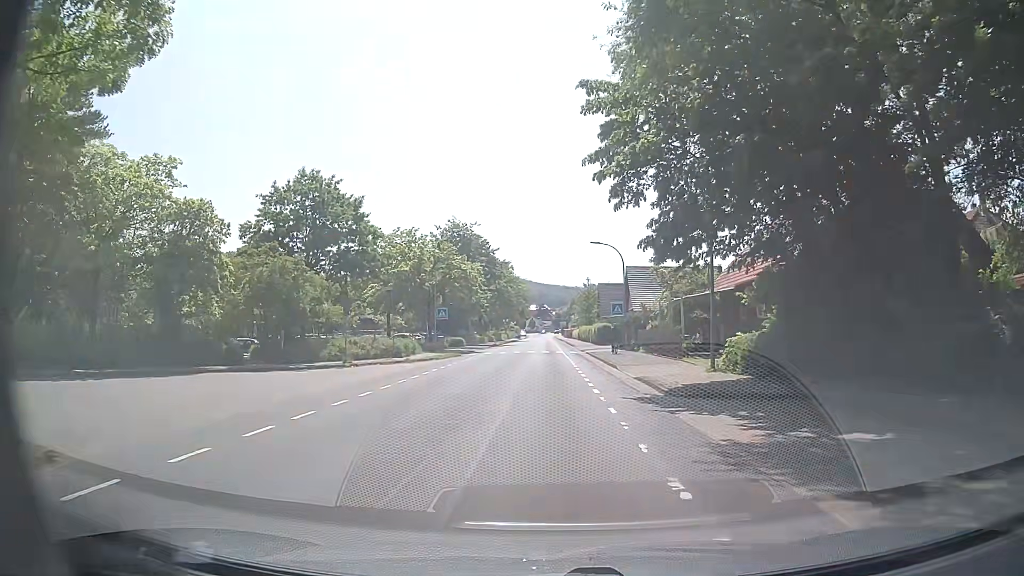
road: unclassified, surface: asphalt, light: Day
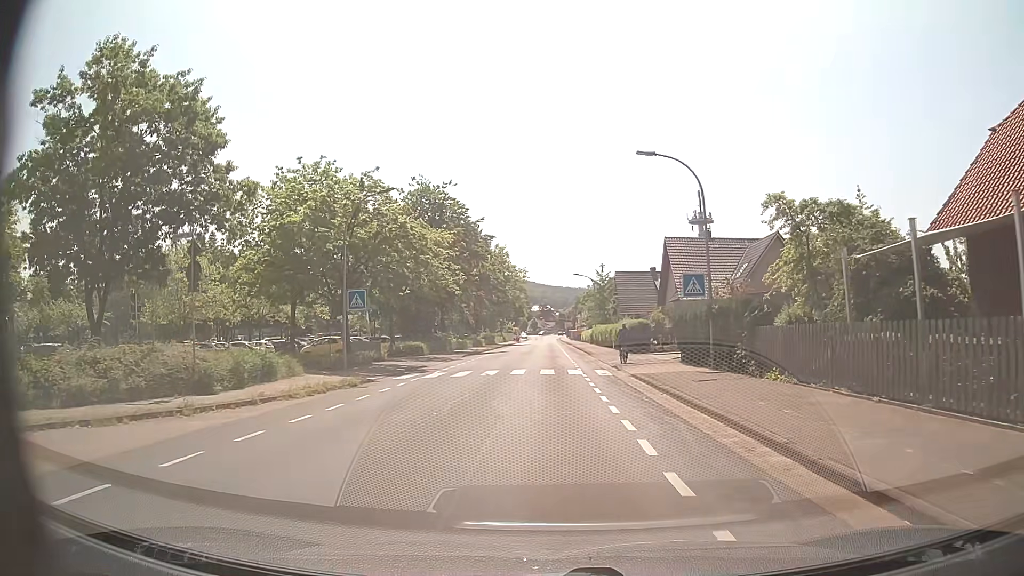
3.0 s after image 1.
(-0.2, +23.7) m; 0°
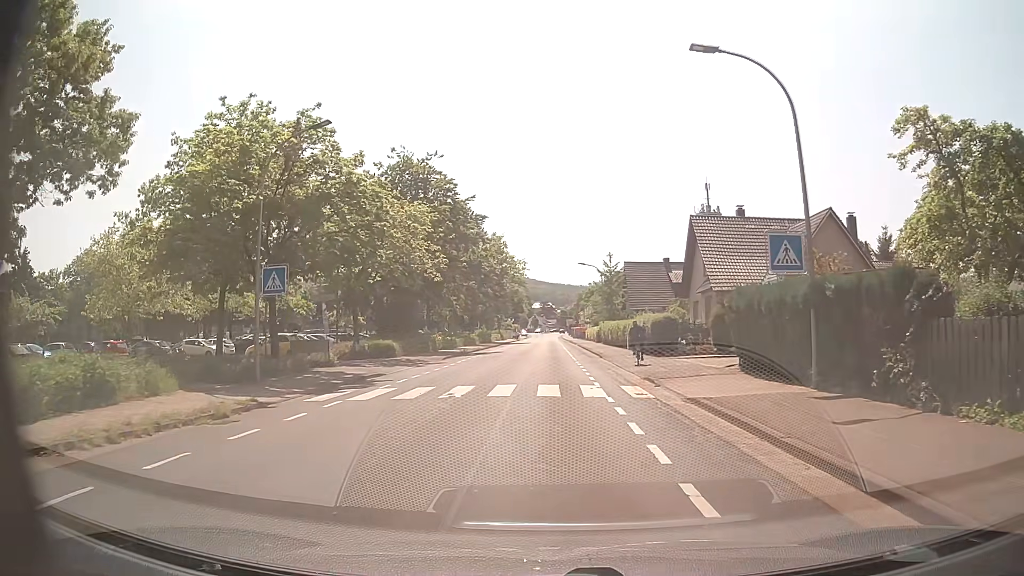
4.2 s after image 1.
(-0.1, +8.8) m; -1°
